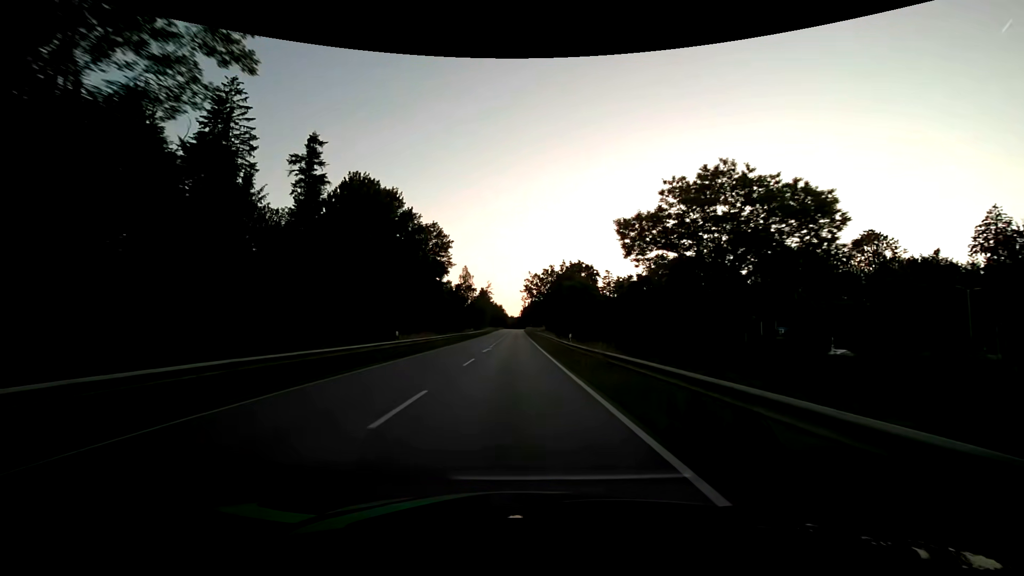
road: secondary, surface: asphalt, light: Day
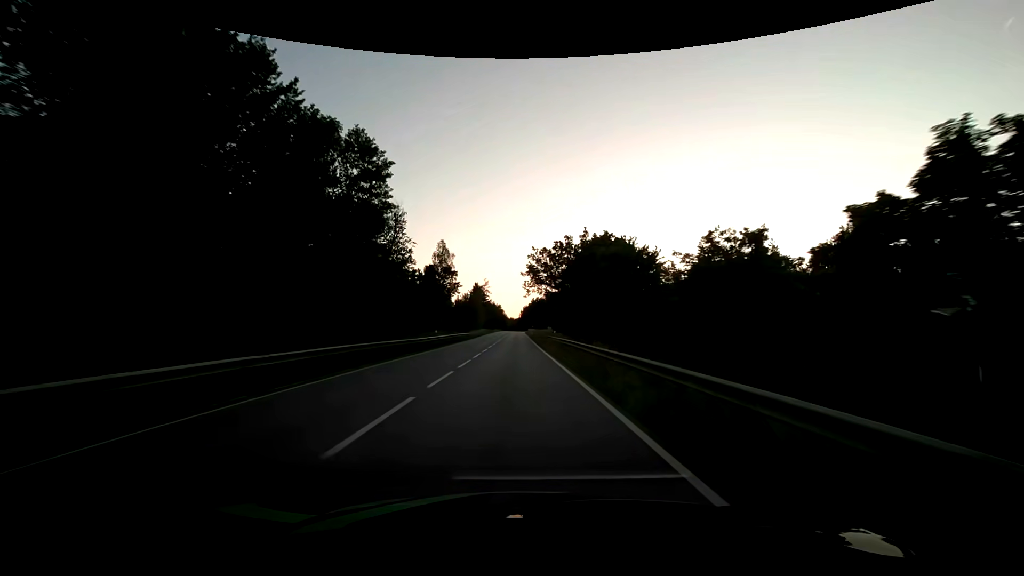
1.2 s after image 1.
(+0.1, +31.5) m; 0°
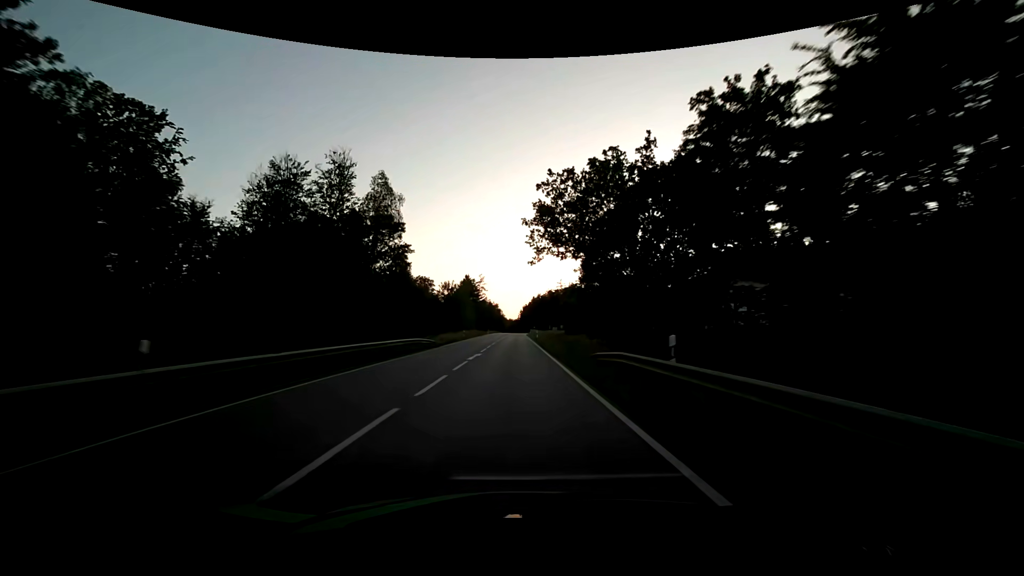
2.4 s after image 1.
(0.0, +31.5) m; 0°
